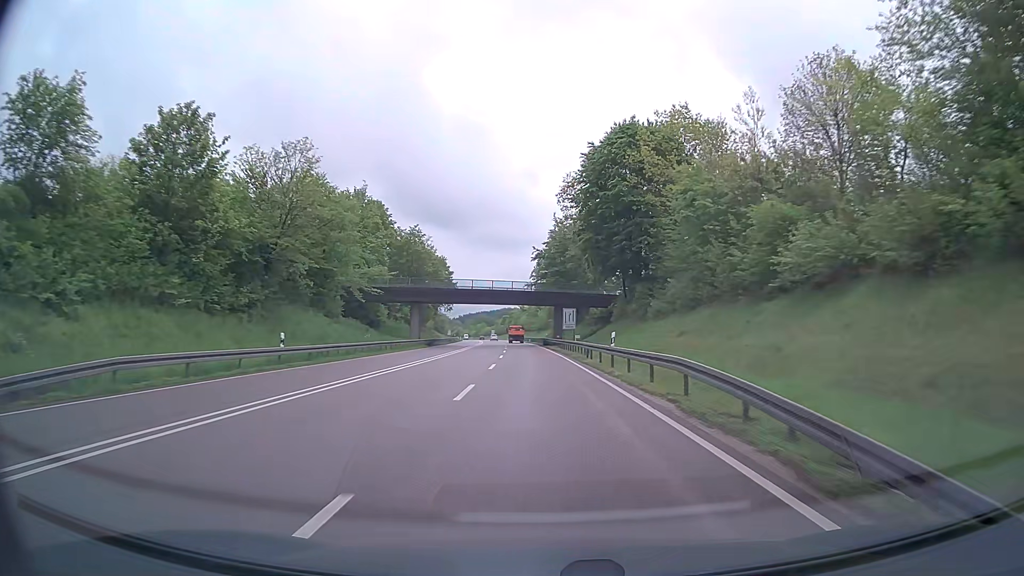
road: primary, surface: asphalt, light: Day
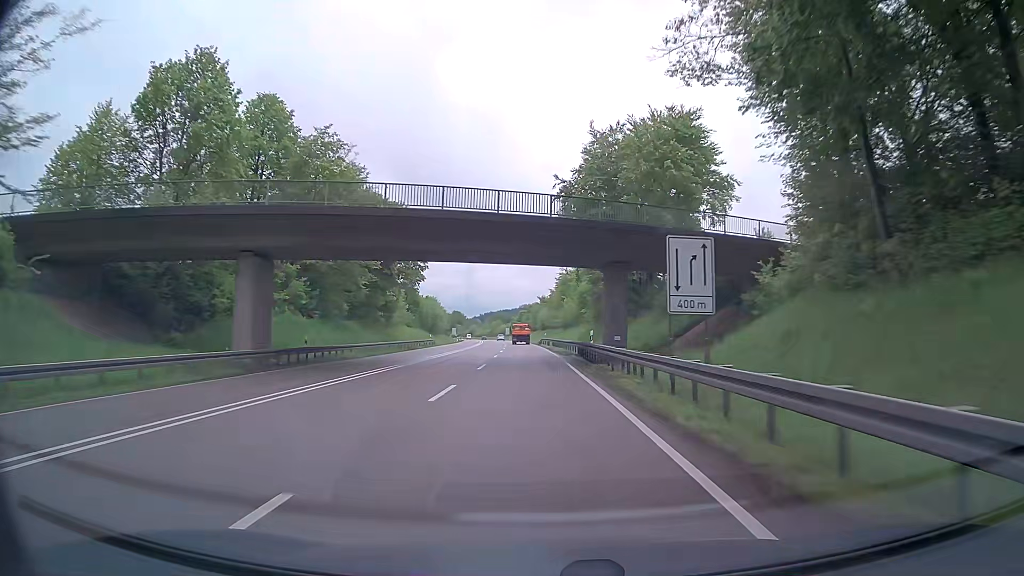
(-0.8, +48.2) m; -2°
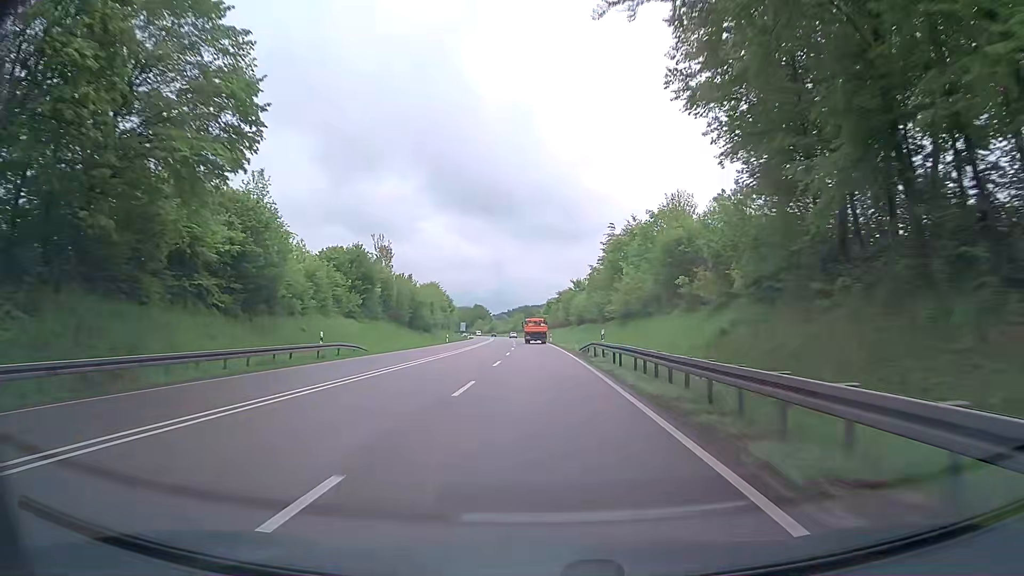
(-0.9, +47.4) m; -2°
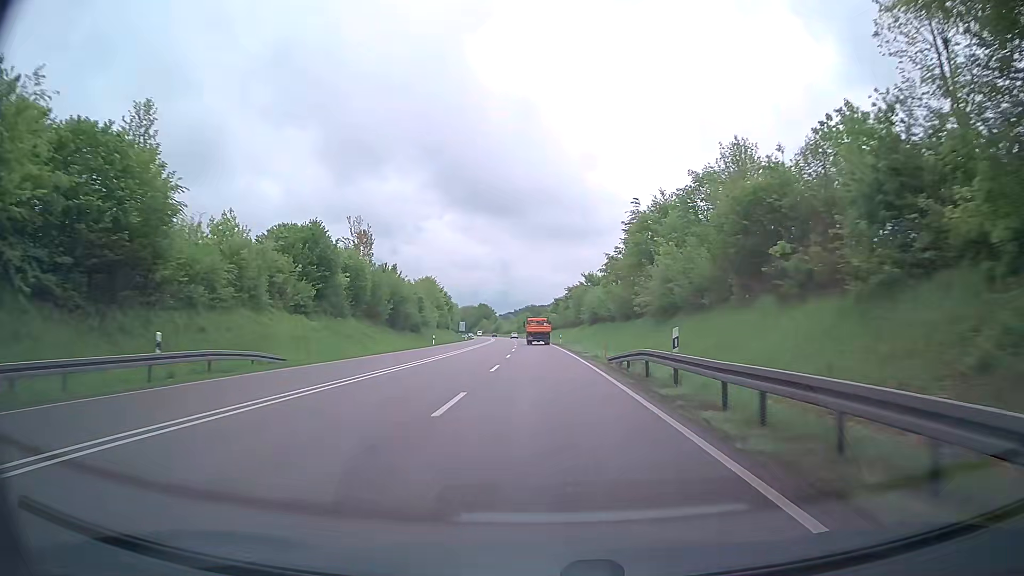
(-0.2, +15.5) m; -1°
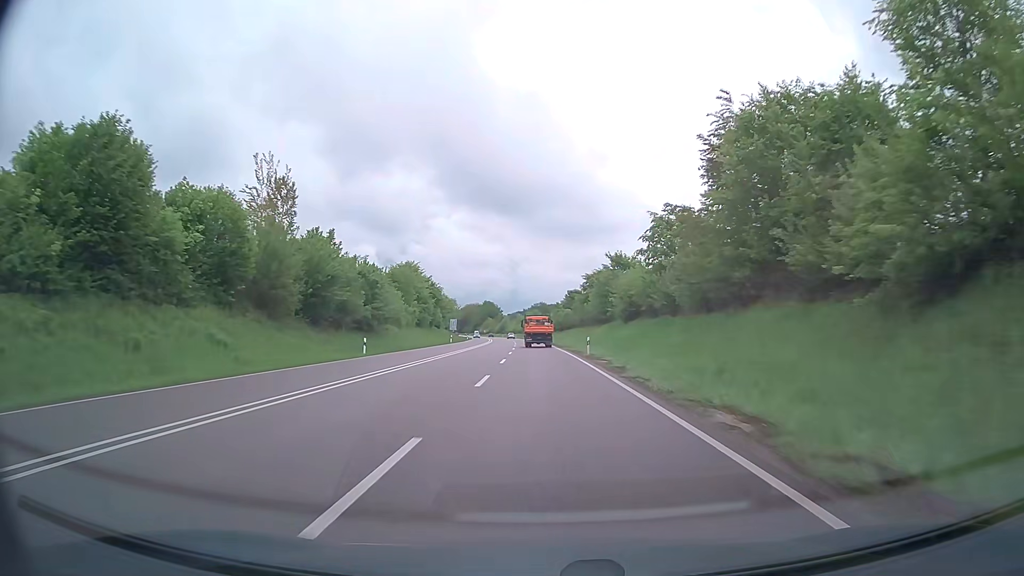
(-0.2, +30.2) m; -1°
